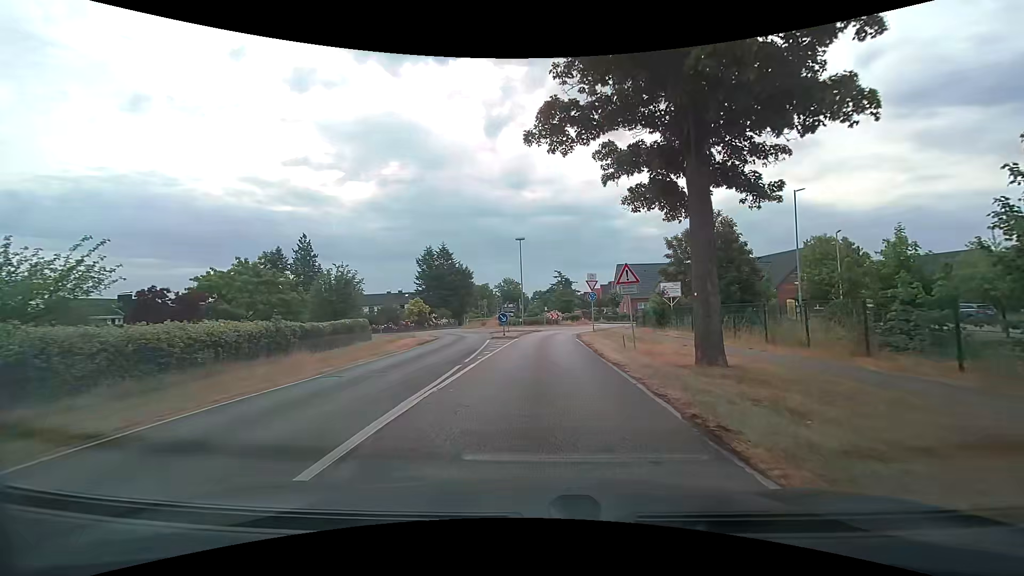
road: secondary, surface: asphalt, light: Day
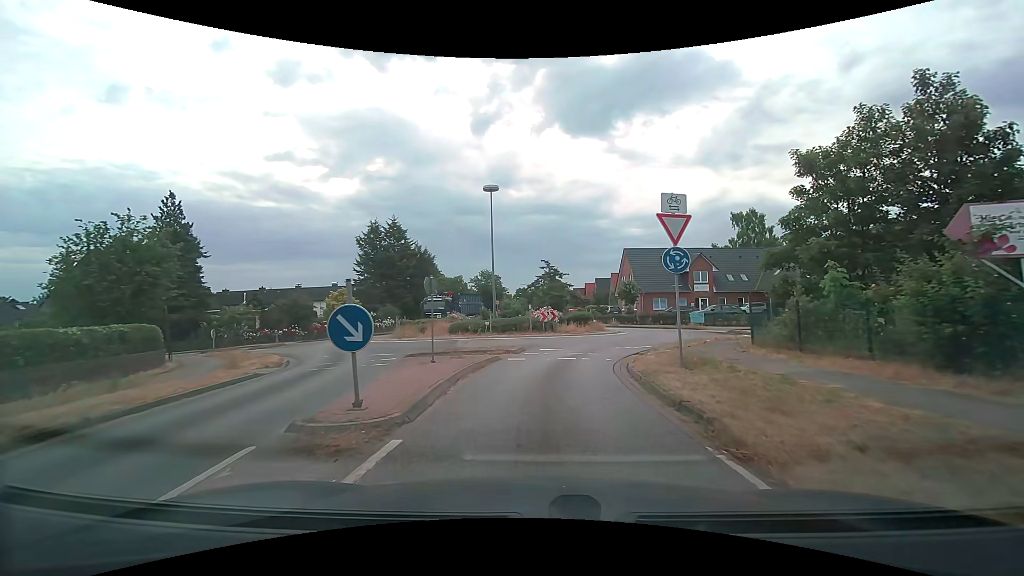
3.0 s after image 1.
(+0.4, +21.9) m; +2°
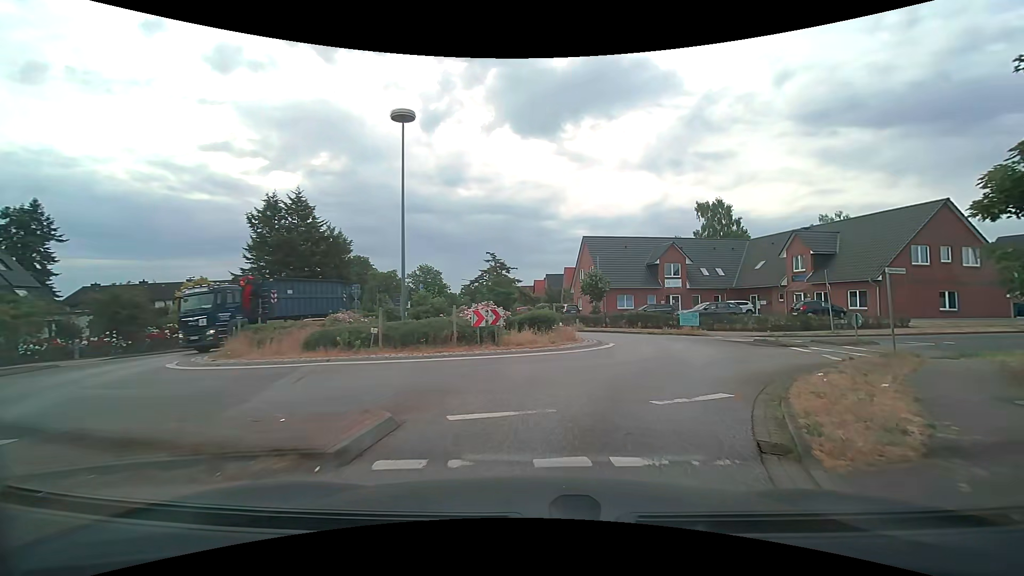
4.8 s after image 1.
(+0.4, +12.3) m; +6°
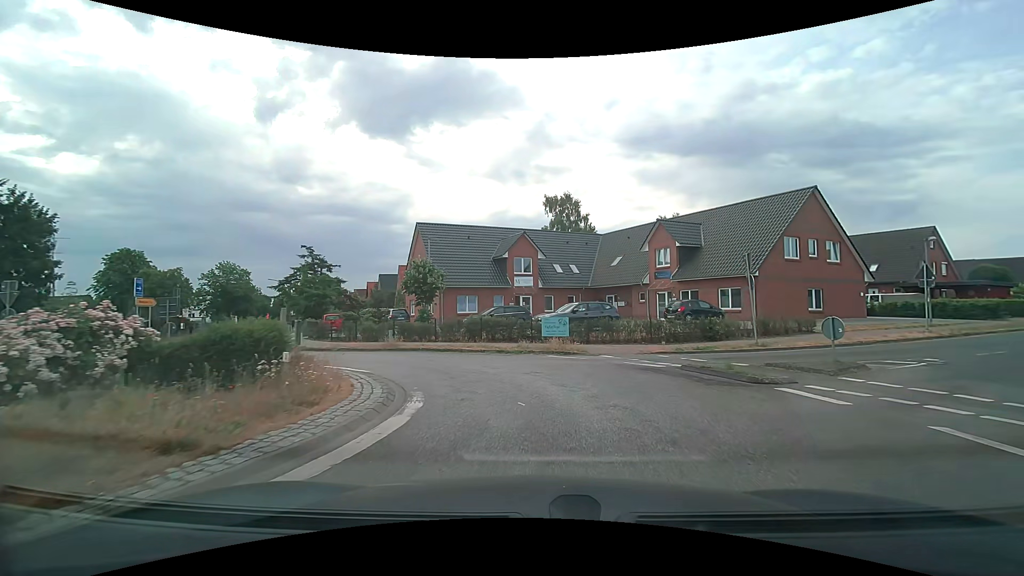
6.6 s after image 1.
(+1.9, +12.0) m; +18°
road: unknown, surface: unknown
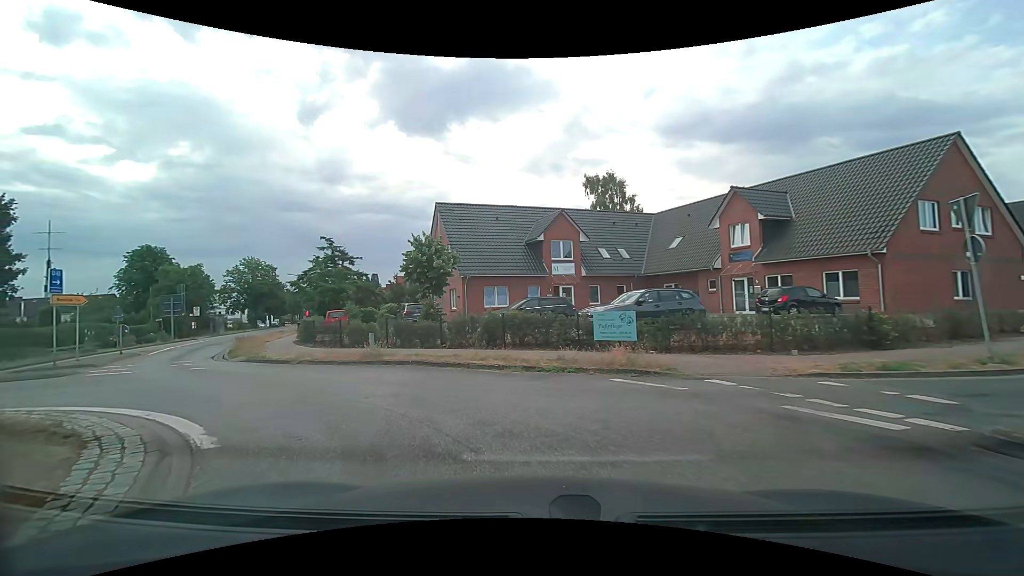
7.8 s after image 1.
(-0.1, +7.1) m; -6°
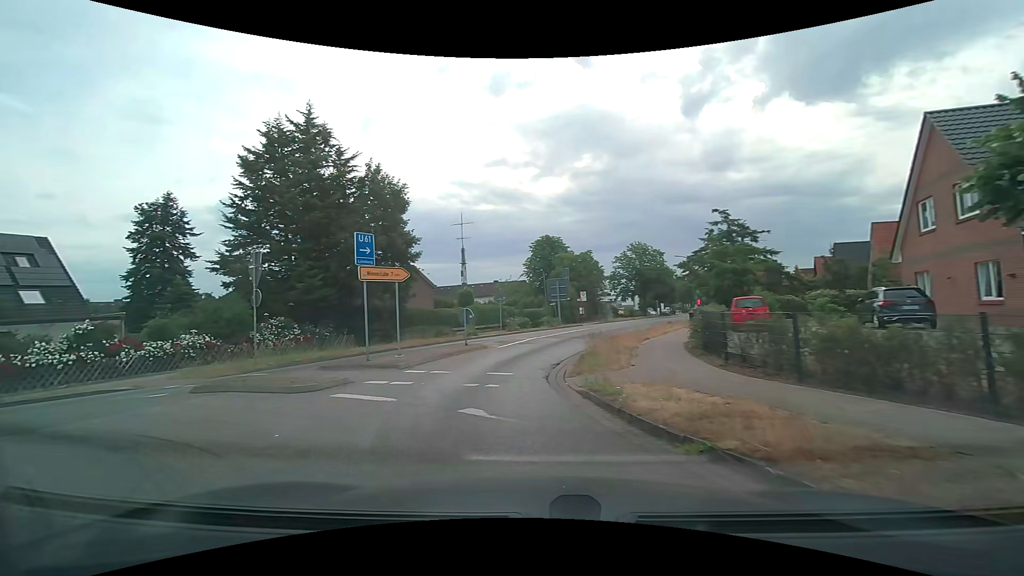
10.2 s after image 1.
(-3.6, +11.1) m; -41°
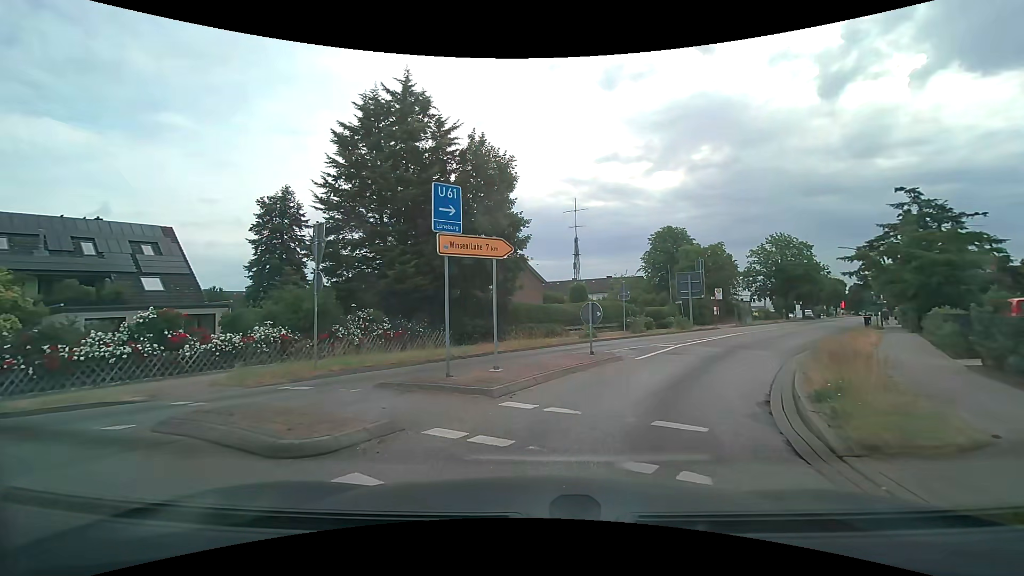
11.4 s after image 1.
(-0.8, +5.2) m; -13°
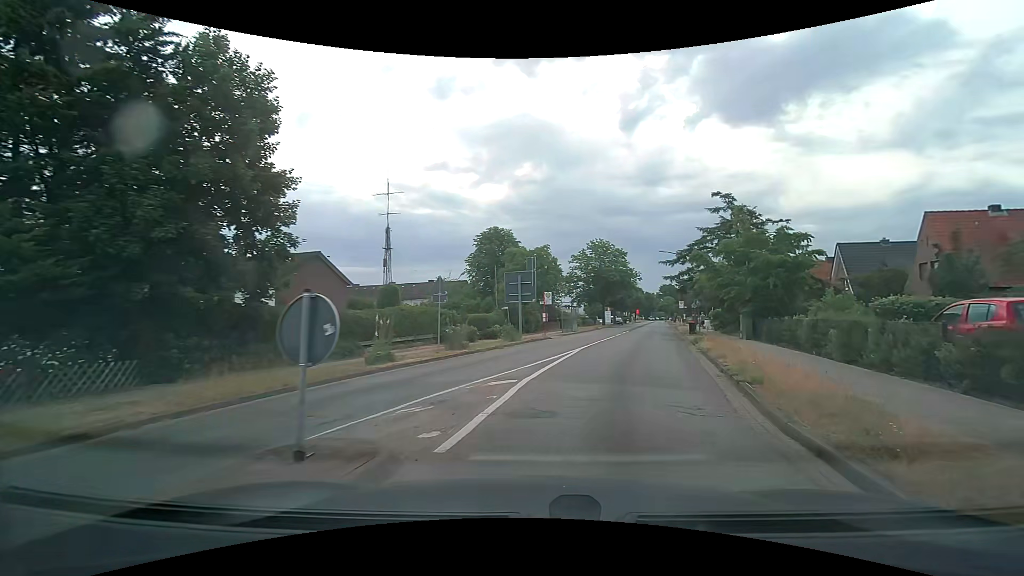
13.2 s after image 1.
(+1.4, +8.6) m; +21°
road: secondary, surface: asphalt
(+1, +10) (+3, +20) (+5, +29) (+8, +39) (+10, +49) (+12, +59) (+15, +68) (+17, +78) (+20, +88) (+22, +97) m
